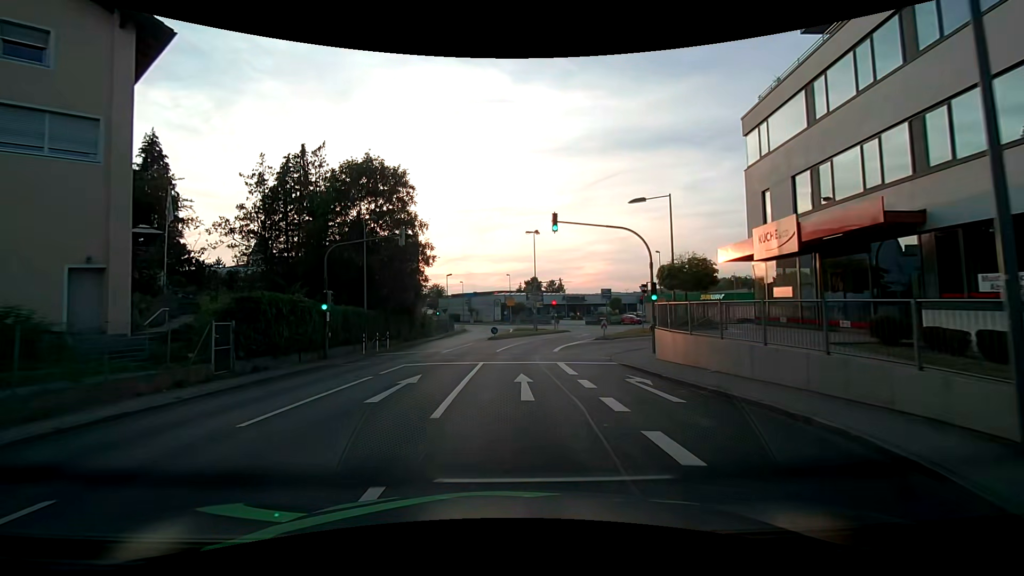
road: tertiary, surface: asphalt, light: Day
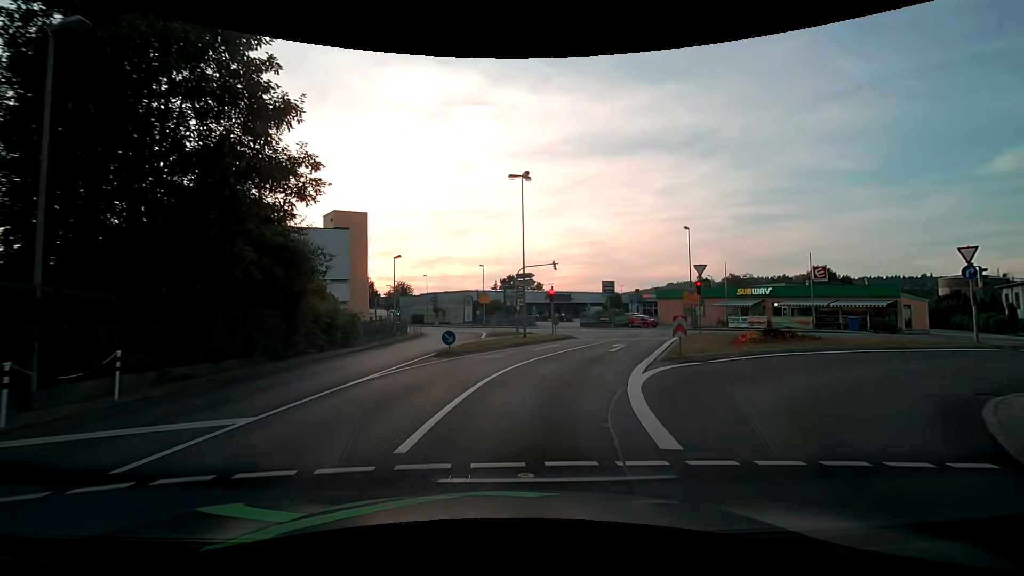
(+0.3, +19.7) m; +3°
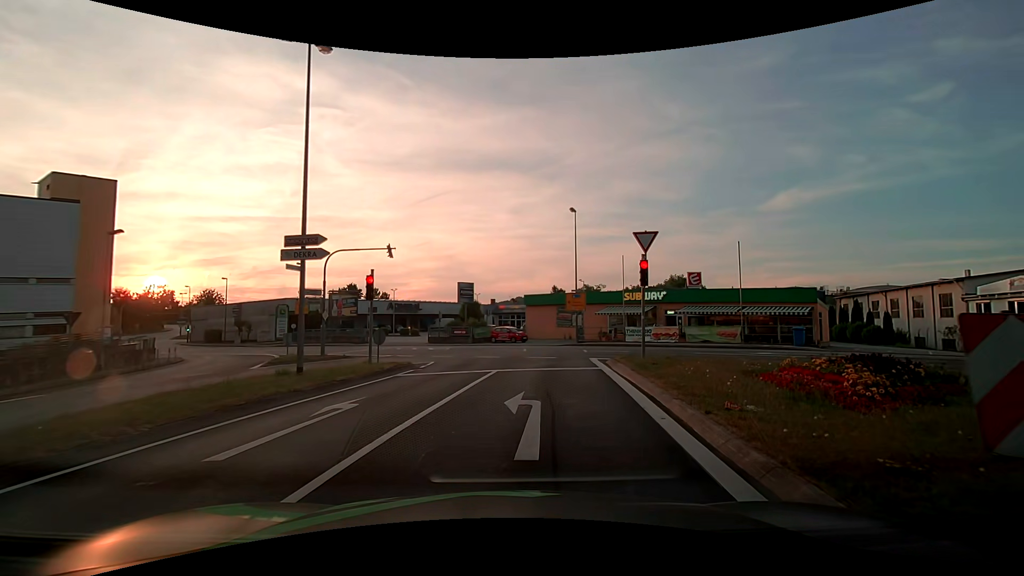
(+1.7, +15.3) m; +17°
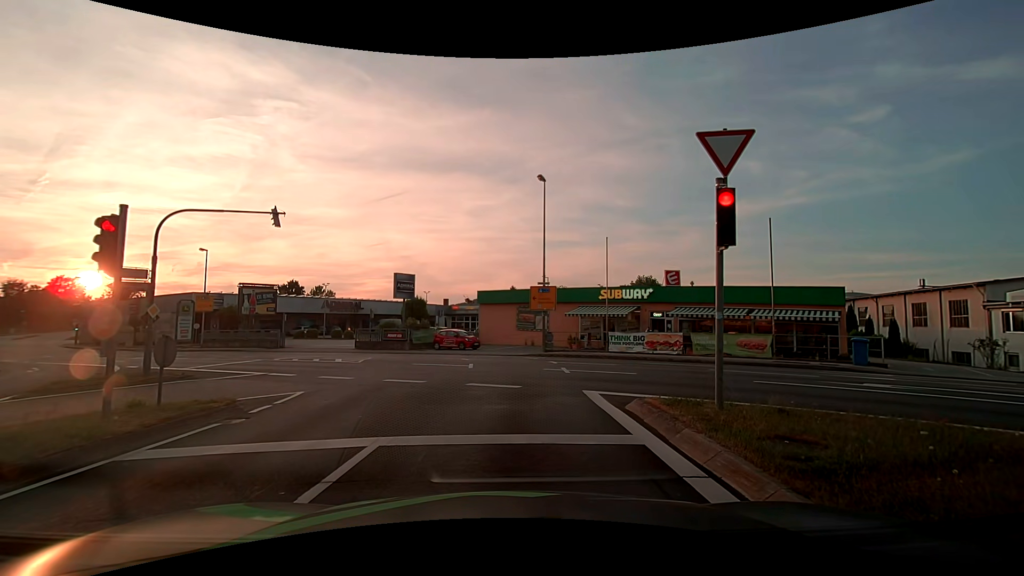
(+0.5, +8.9) m; +5°
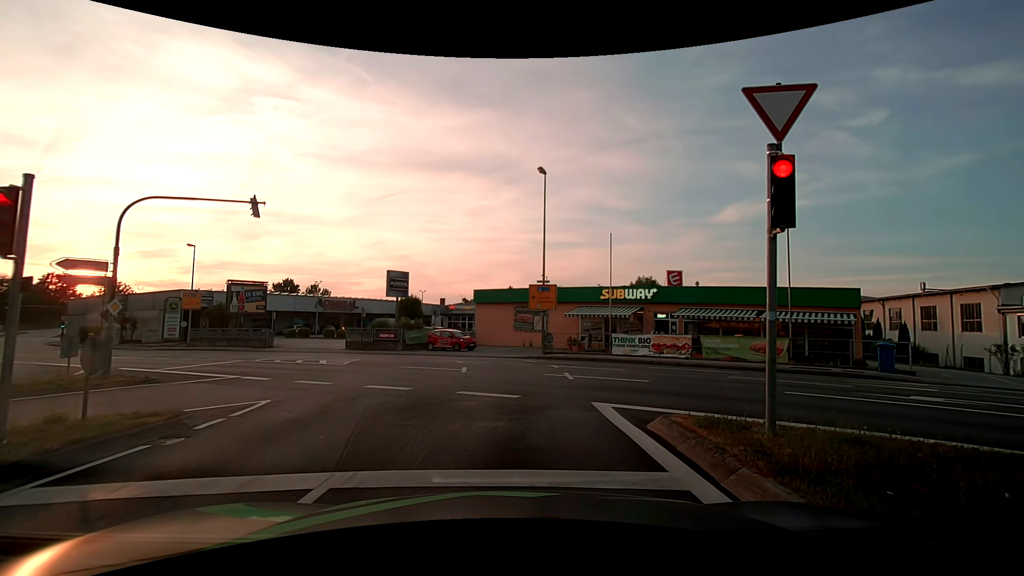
(0.0, +1.5) m; +1°
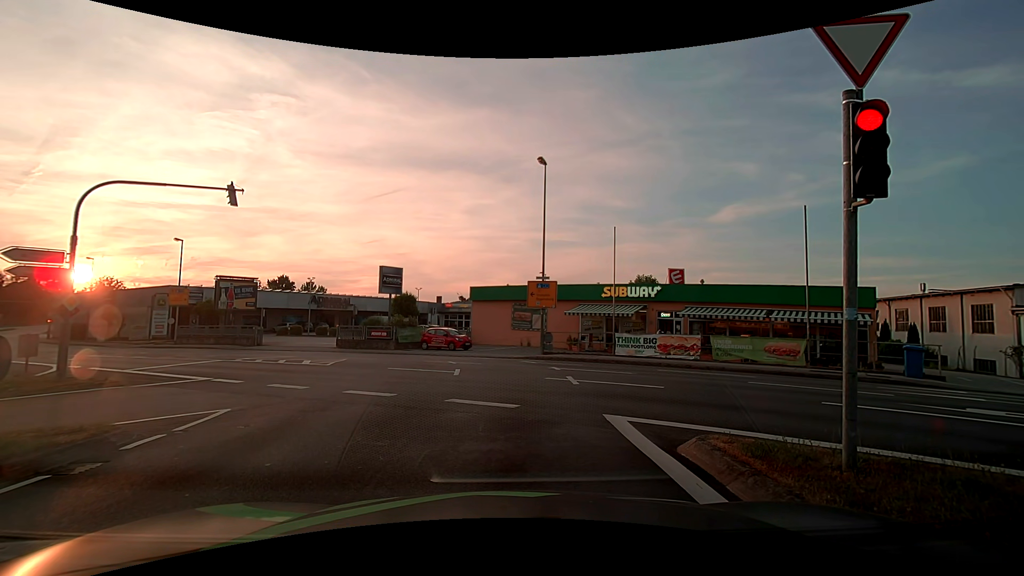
(0.0, +1.4) m; 0°
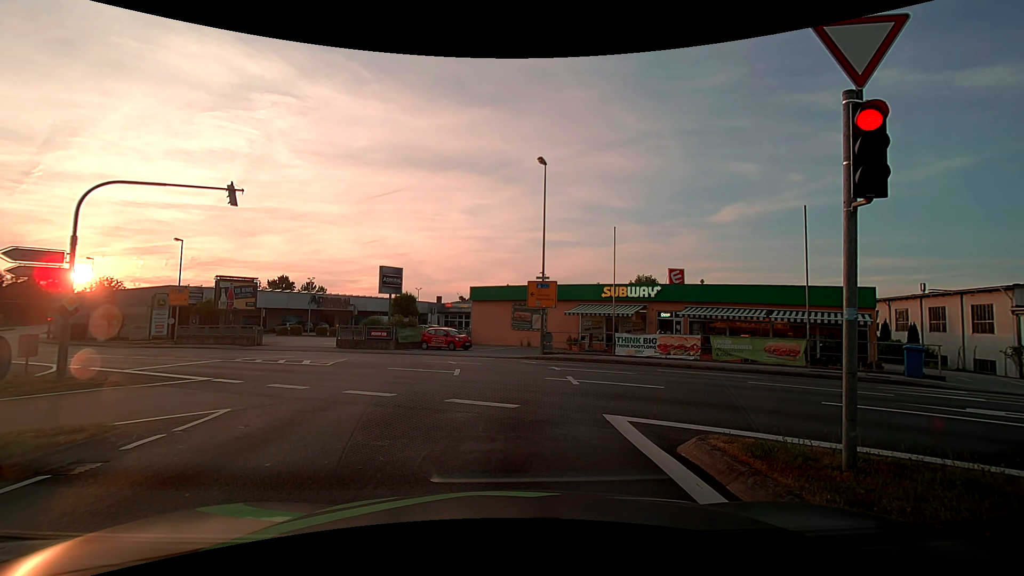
(0.0, 0.0) m; 0°
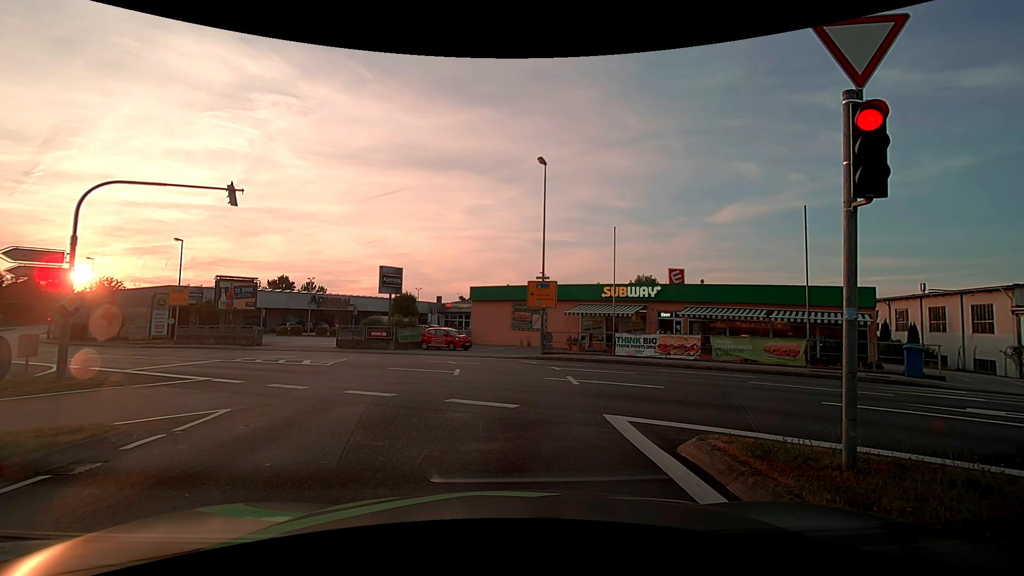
(0.0, 0.0) m; 0°
